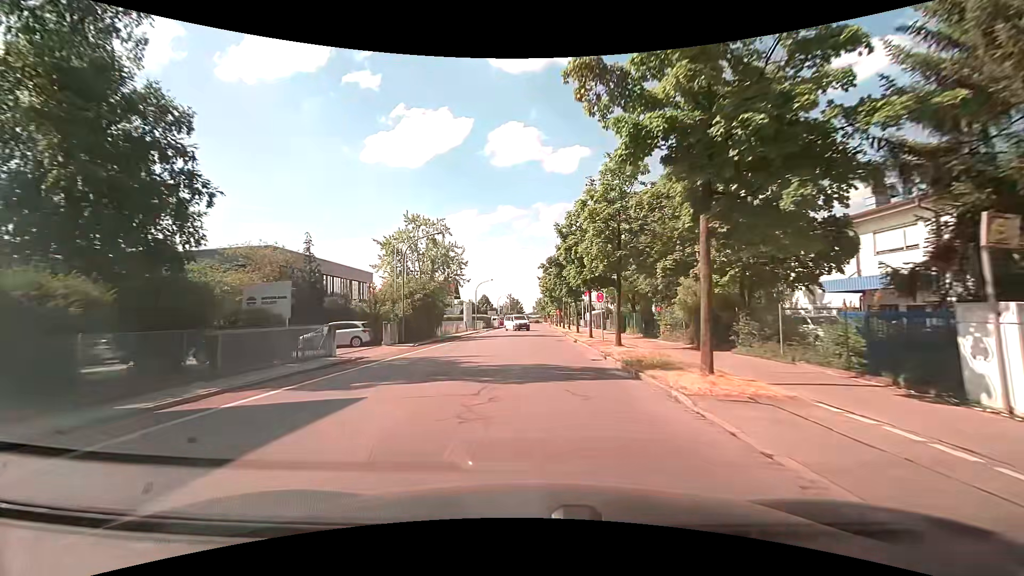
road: tertiary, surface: asphalt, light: Day
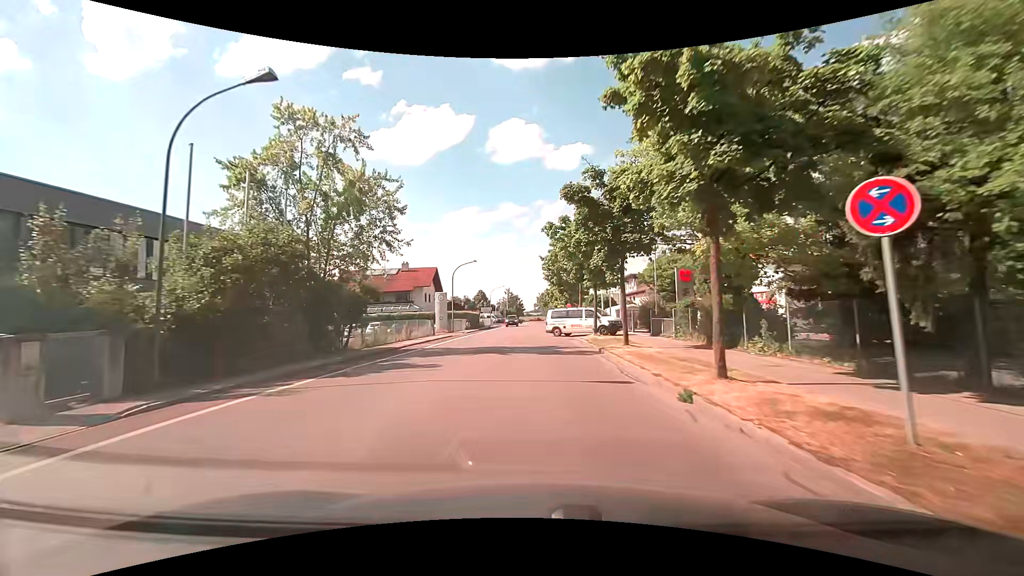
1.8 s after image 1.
(-0.1, +21.1) m; 0°
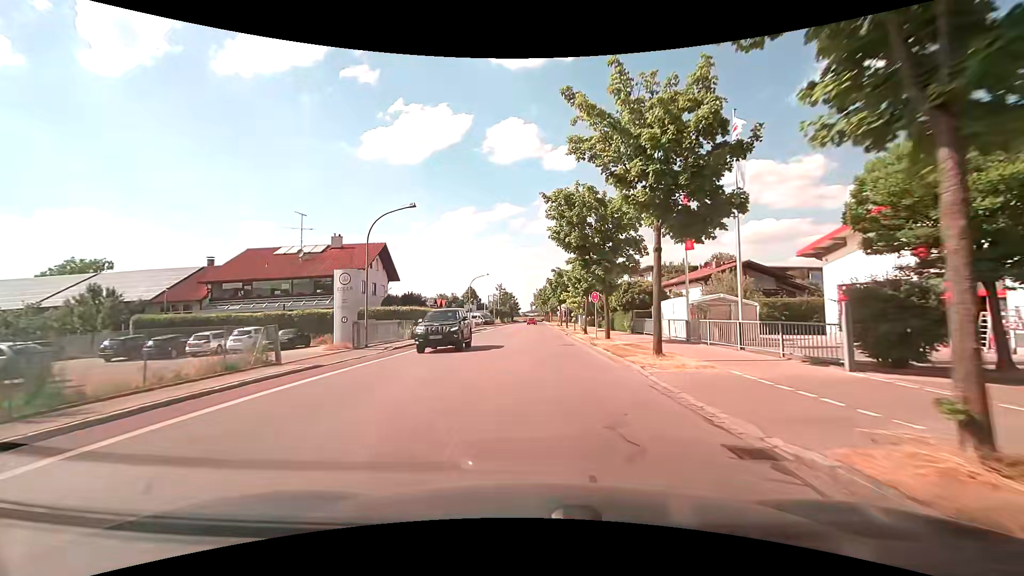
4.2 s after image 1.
(+0.1, +25.4) m; +1°
(0, +10) (0, +20) (0, +30) (0, +40) (0, +50) (0, +60) (0, +70) (0, +80) (0, +90) (0, +100) m
